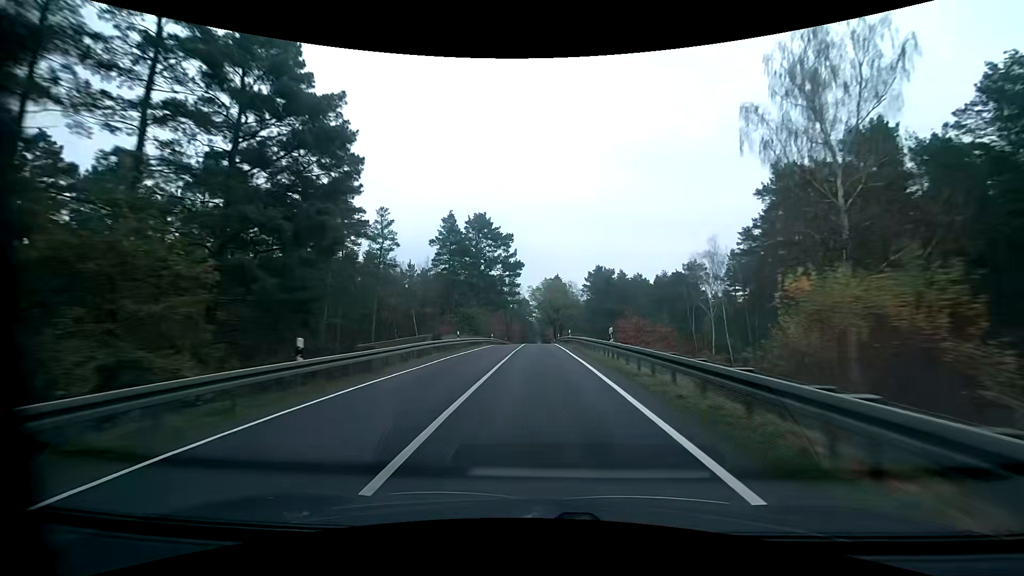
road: primary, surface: asphalt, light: Day
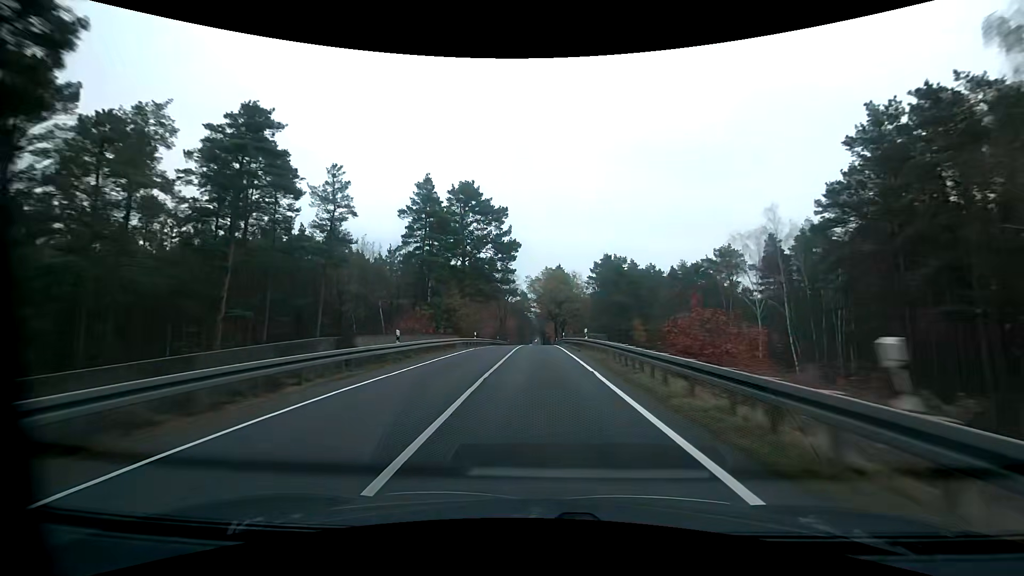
(0.0, +15.5) m; 0°
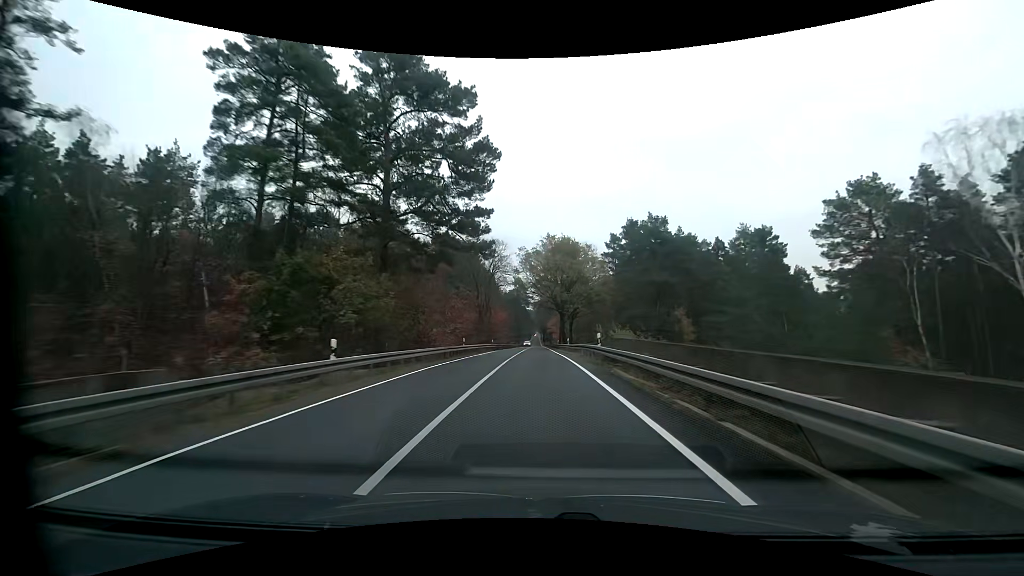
(+0.2, +31.2) m; +1°
